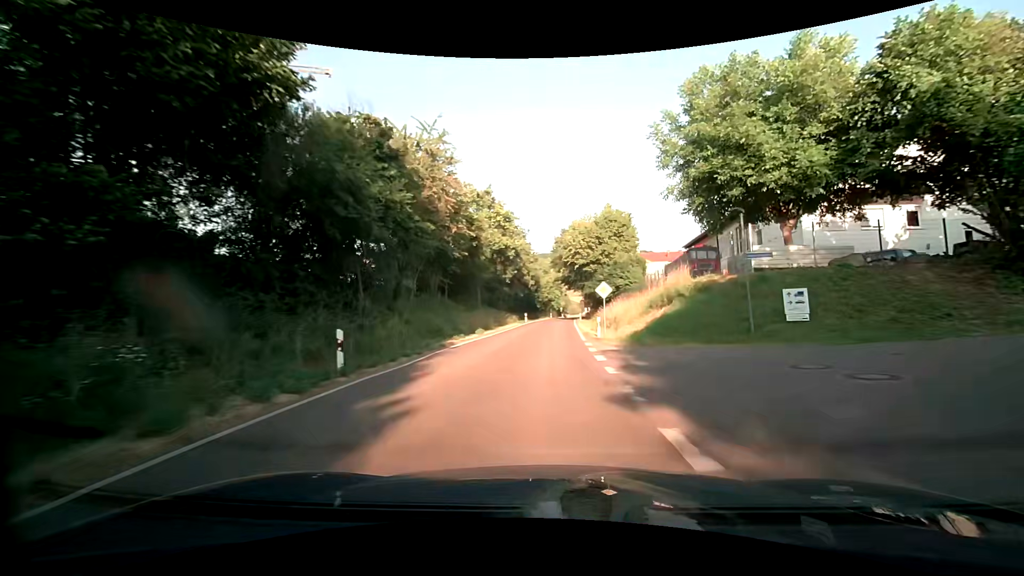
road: tertiary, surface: asphalt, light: Day
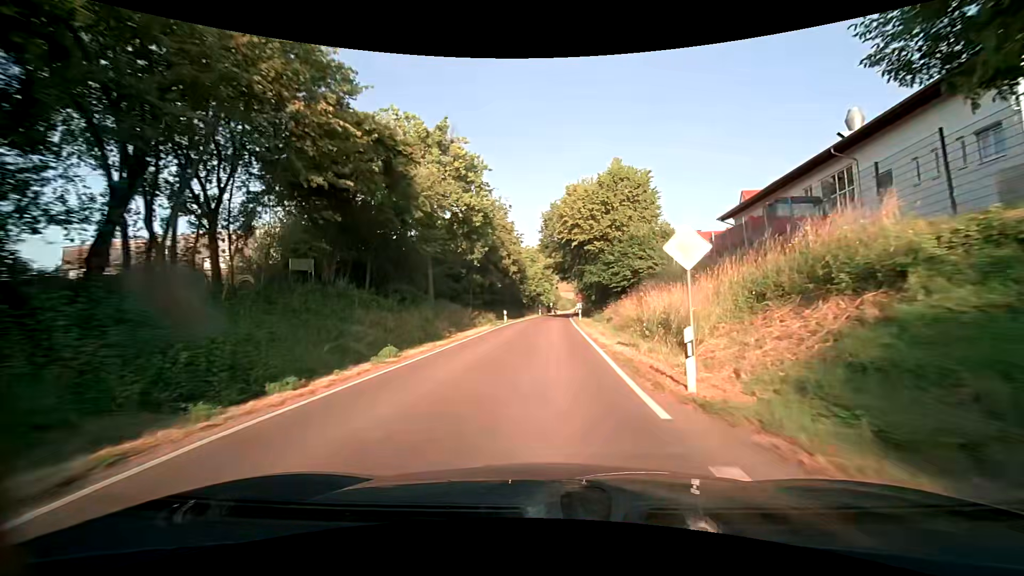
(+0.3, +16.5) m; +2°
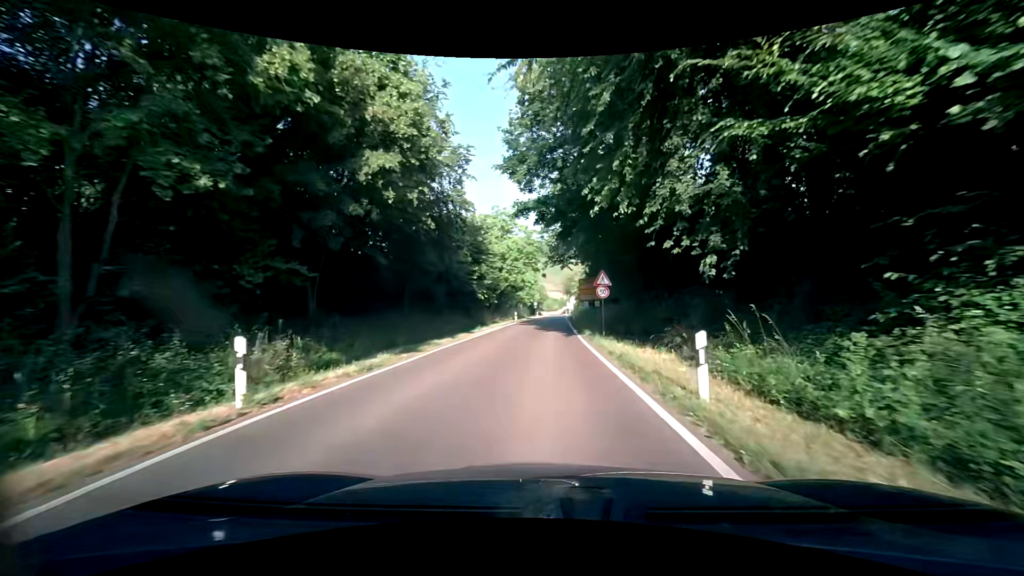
(+0.4, +36.4) m; +1°
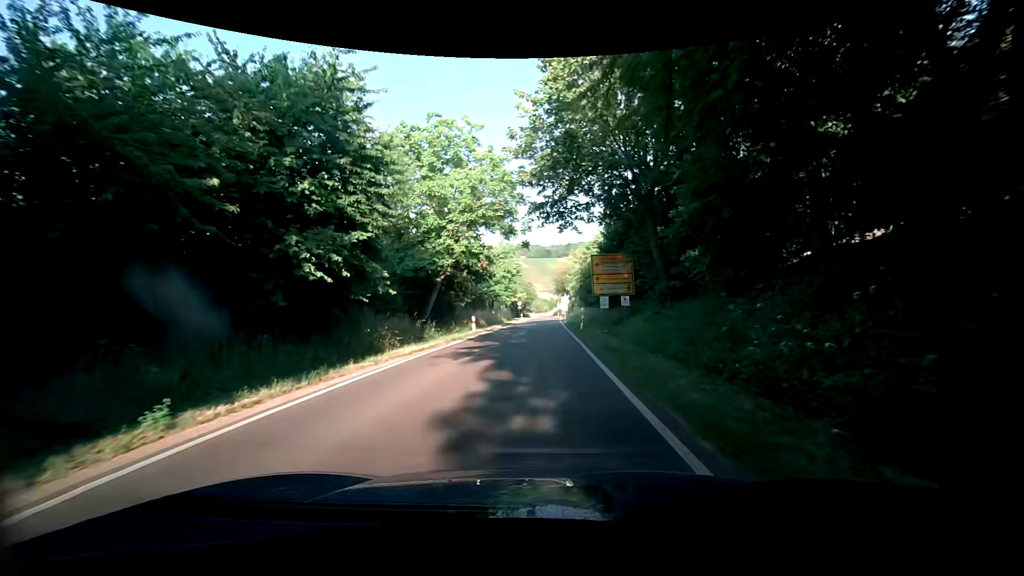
(+0.1, +26.3) m; 0°
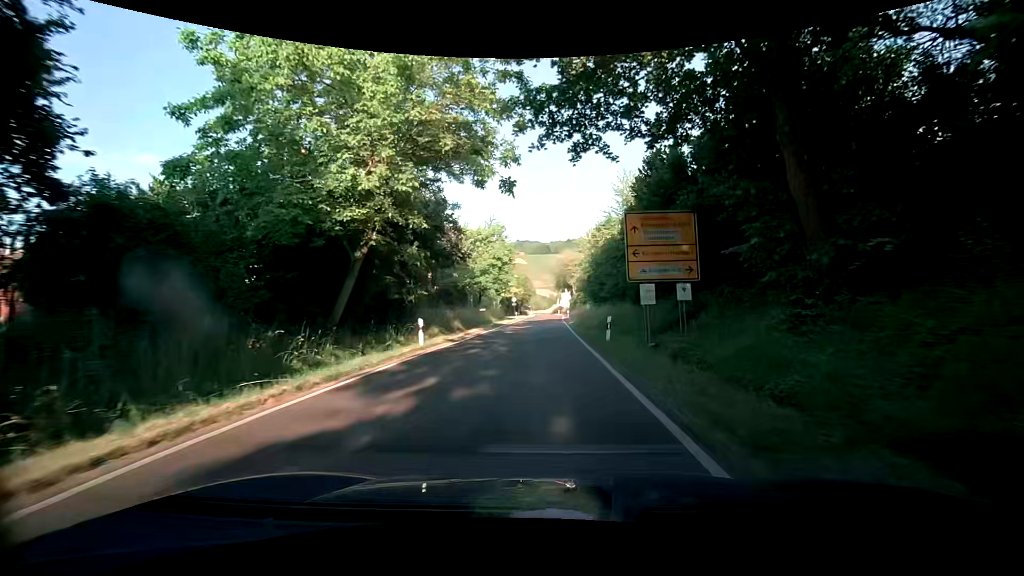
(+0.1, +12.9) m; +1°
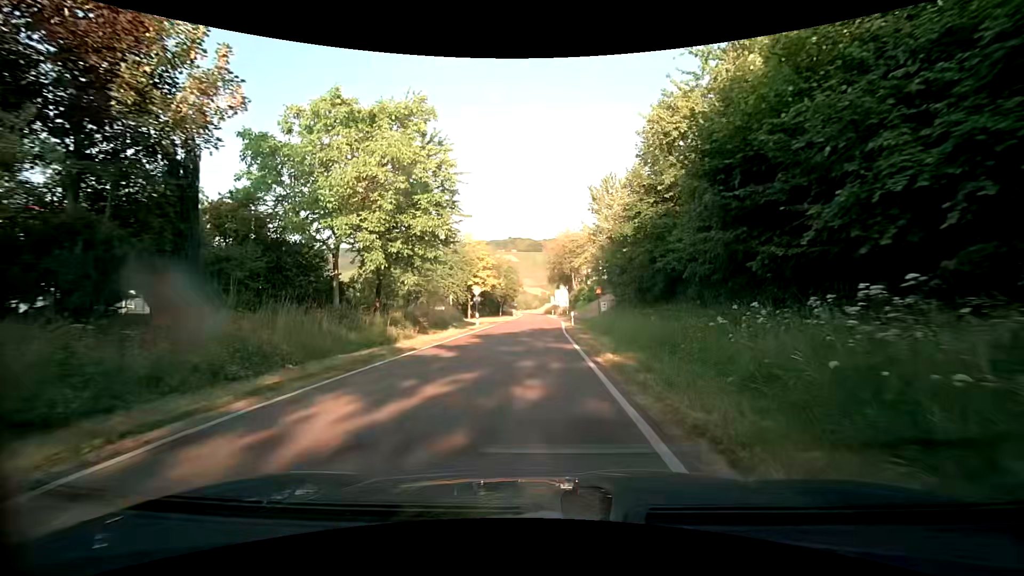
(+0.5, +30.8) m; +1°
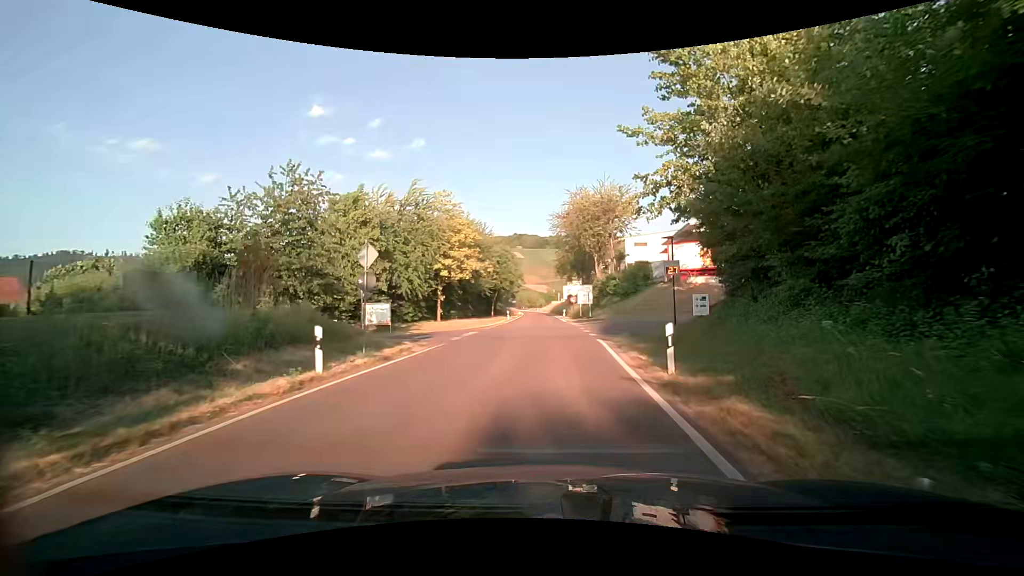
(-0.3, +26.4) m; 0°
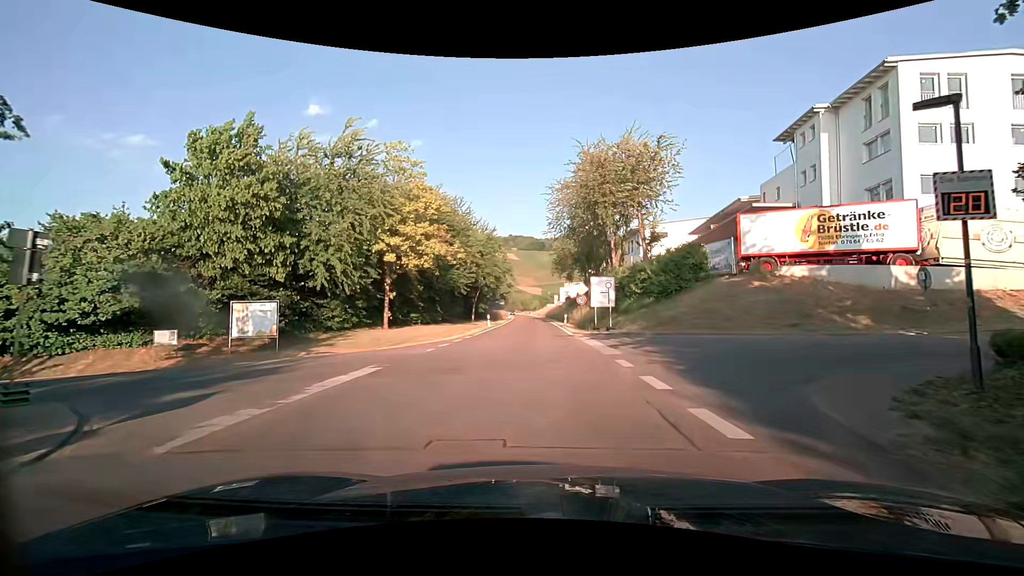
(-0.2, +15.8) m; -1°
